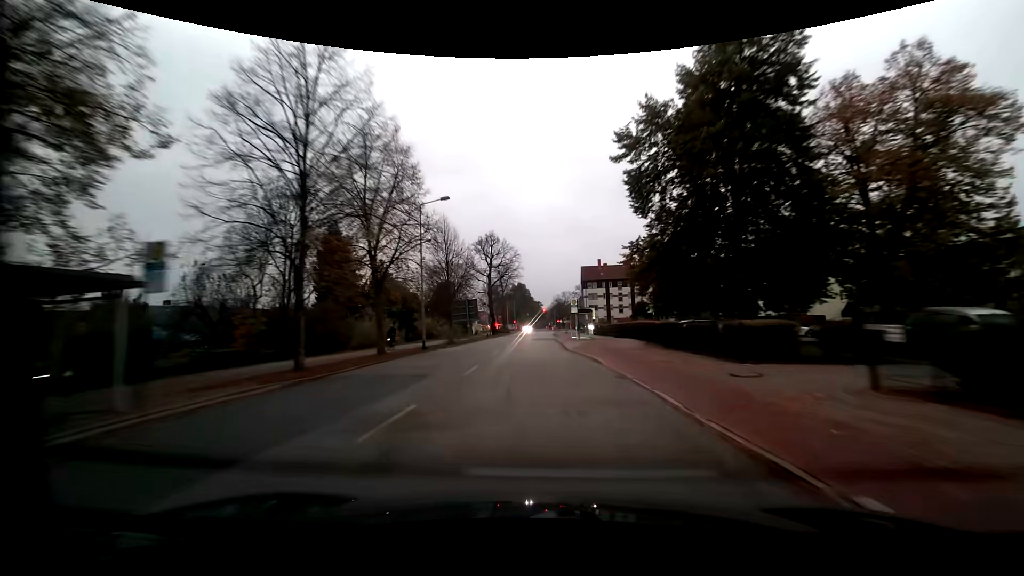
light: Dusk
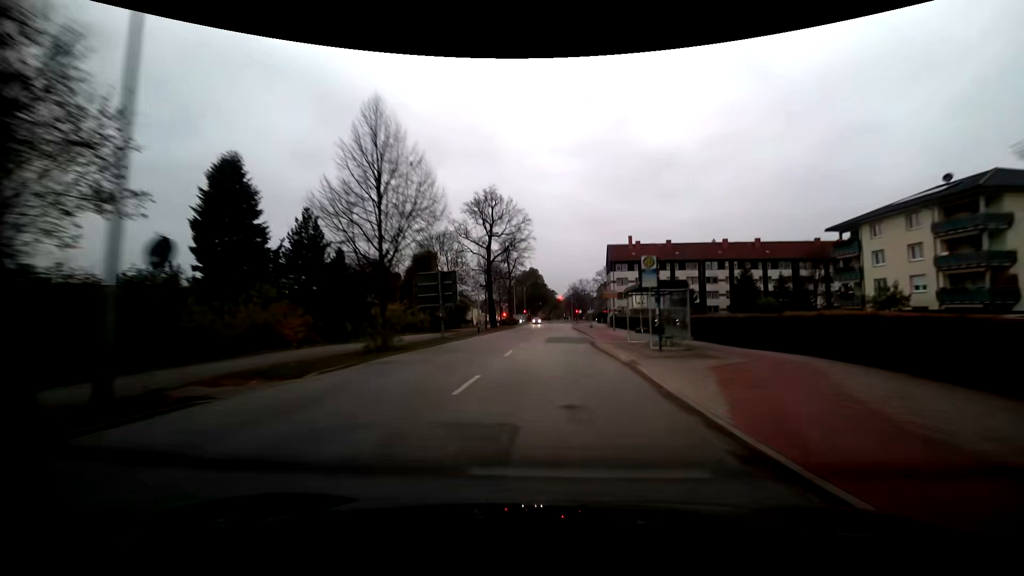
(-0.4, +24.3) m; -1°
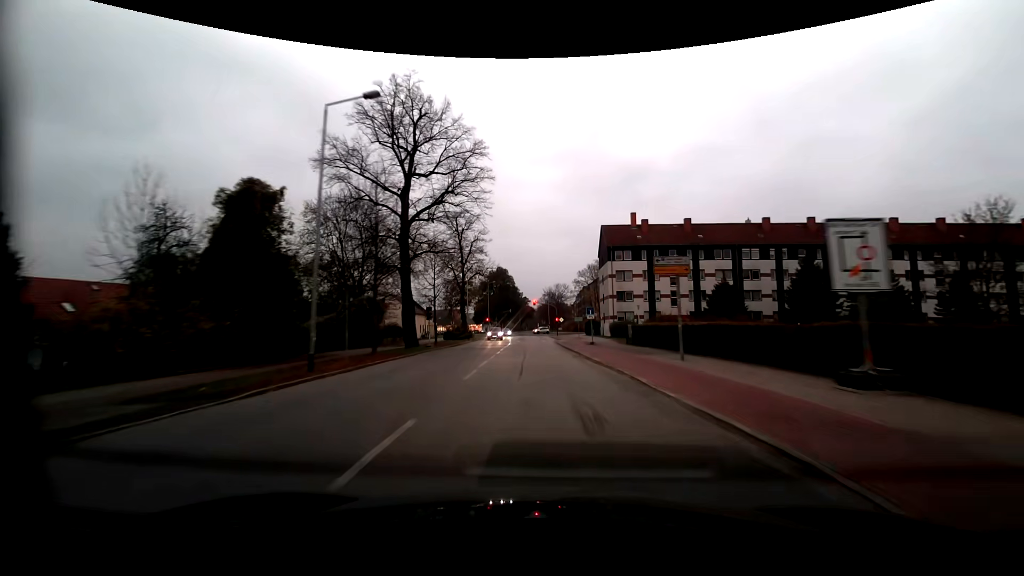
(+0.7, +31.0) m; +3°
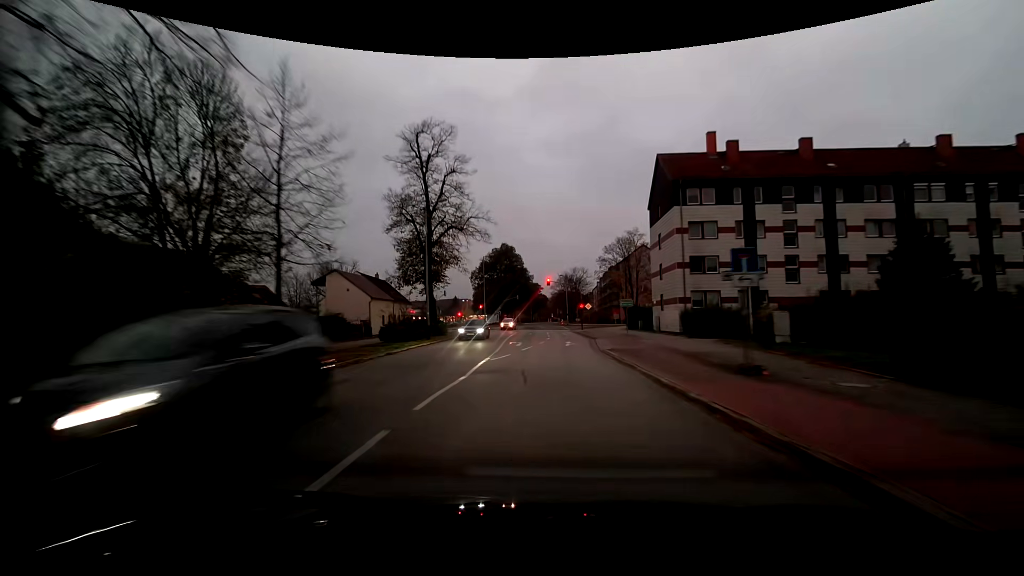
(-0.5, +27.9) m; -2°
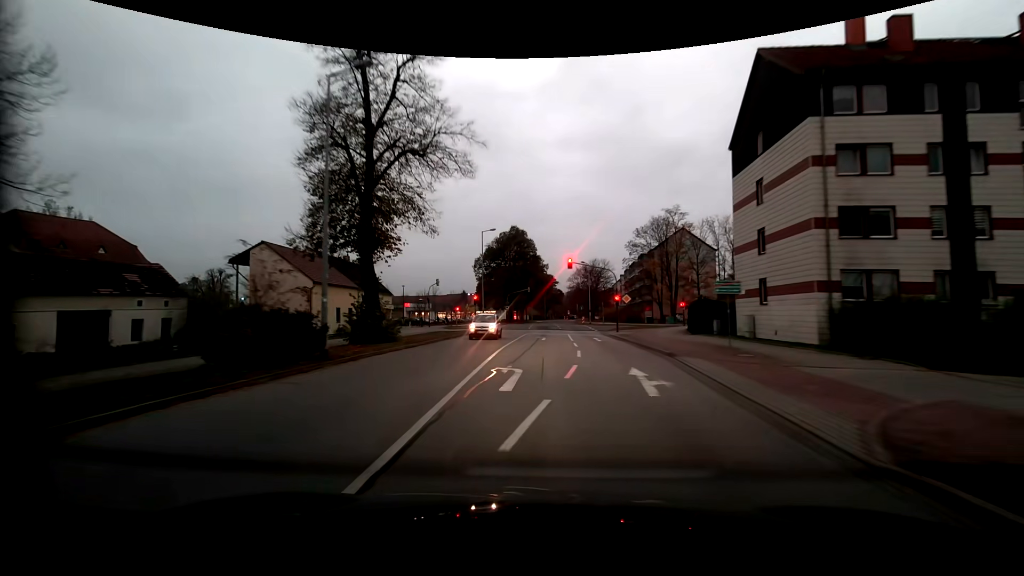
(-0.2, +17.6) m; -2°
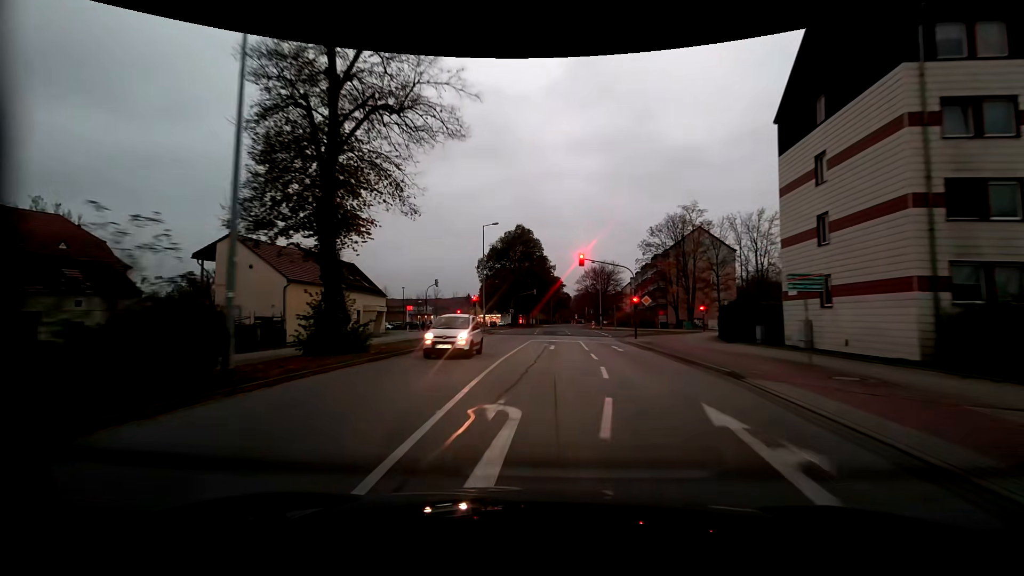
(0.0, +5.1) m; 0°
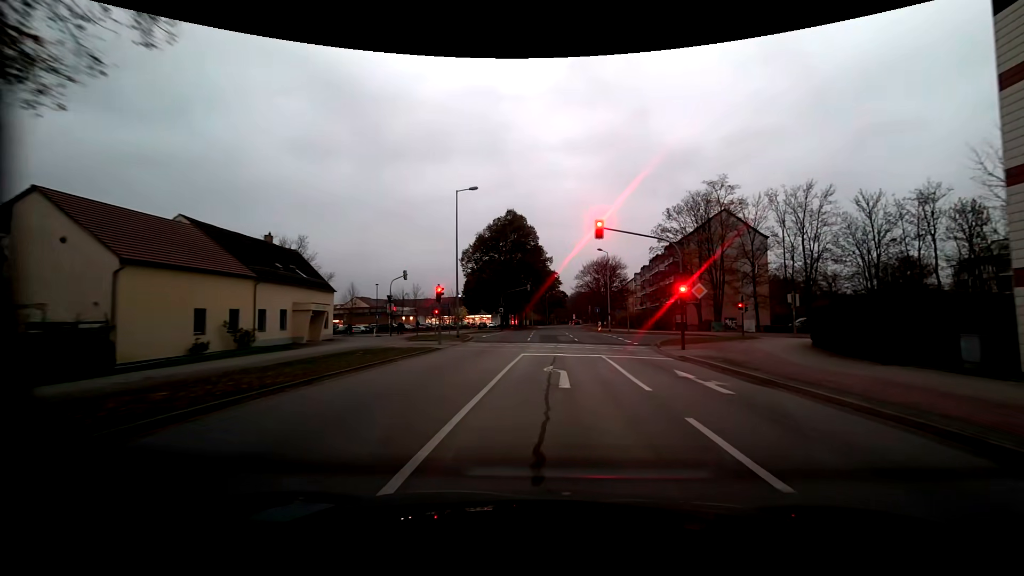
(-0.1, +13.0) m; 0°
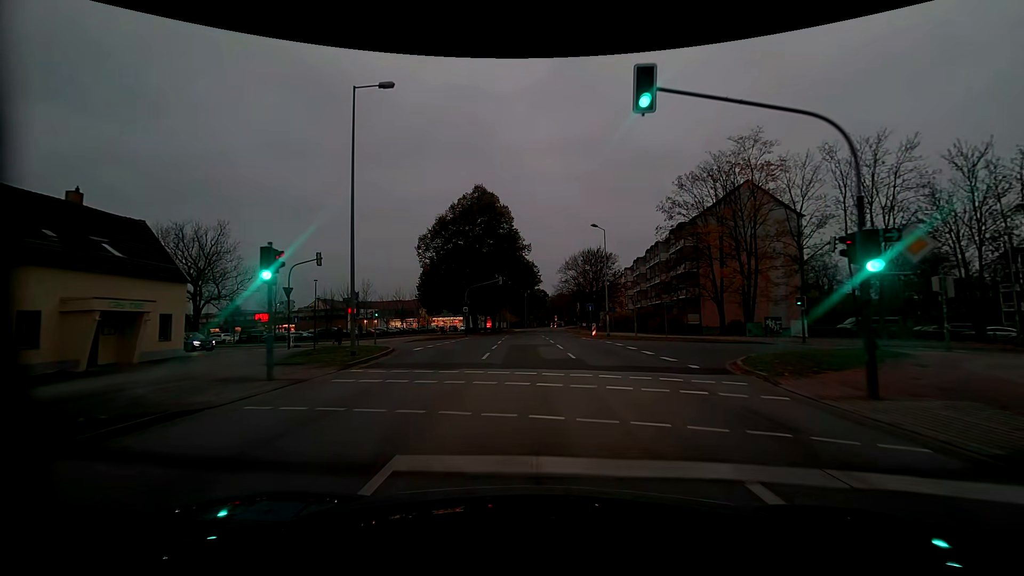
(+0.6, +15.3) m; +2°
(0, +10) (0, +20) (-1, +30) (-6, +38) (-15, +43) (-24, +46) (-34, +49) (-43, +53) (-52, +56) (-62, +60) m
